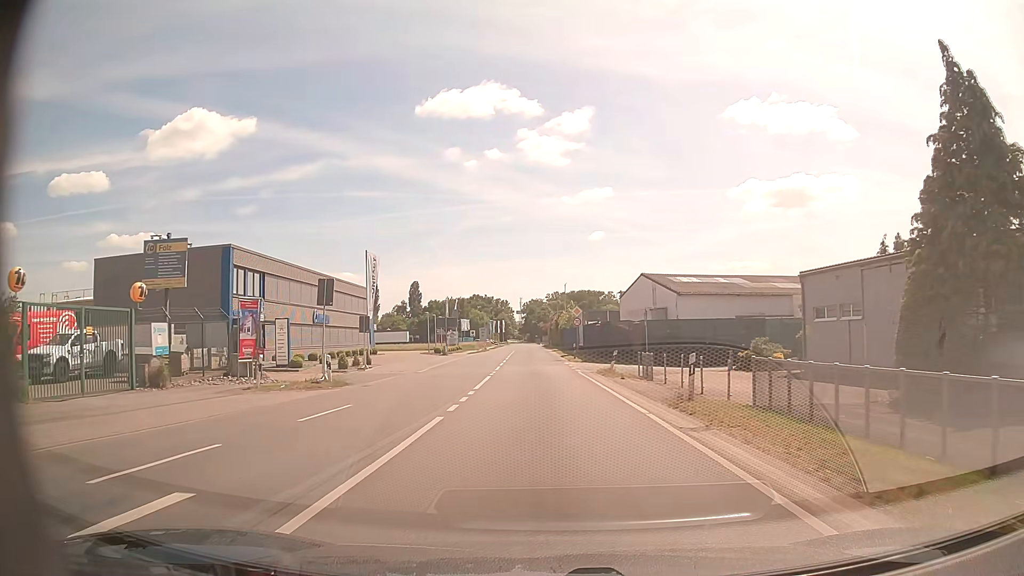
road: secondary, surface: asphalt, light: Day
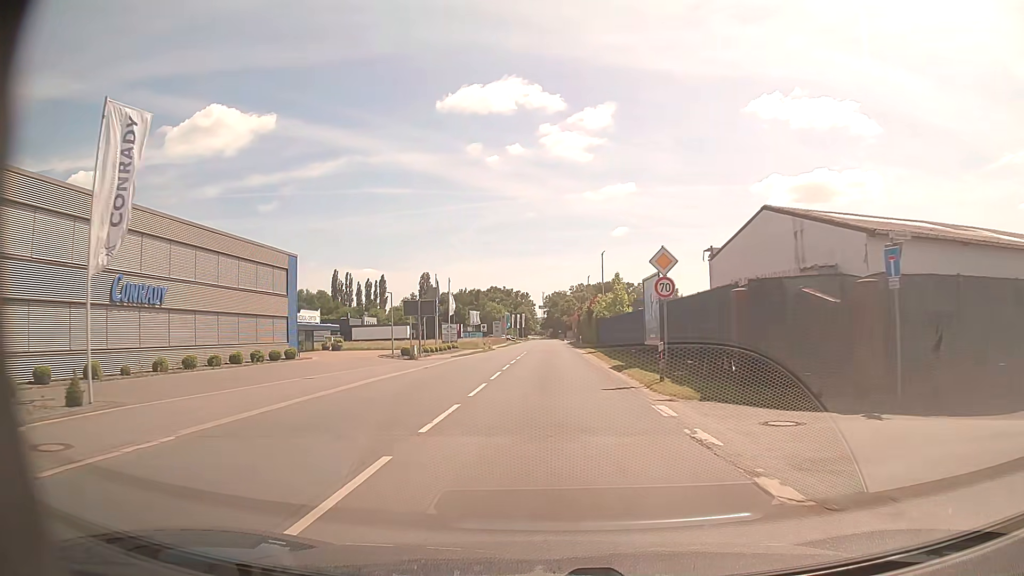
(-0.6, +29.1) m; -2°
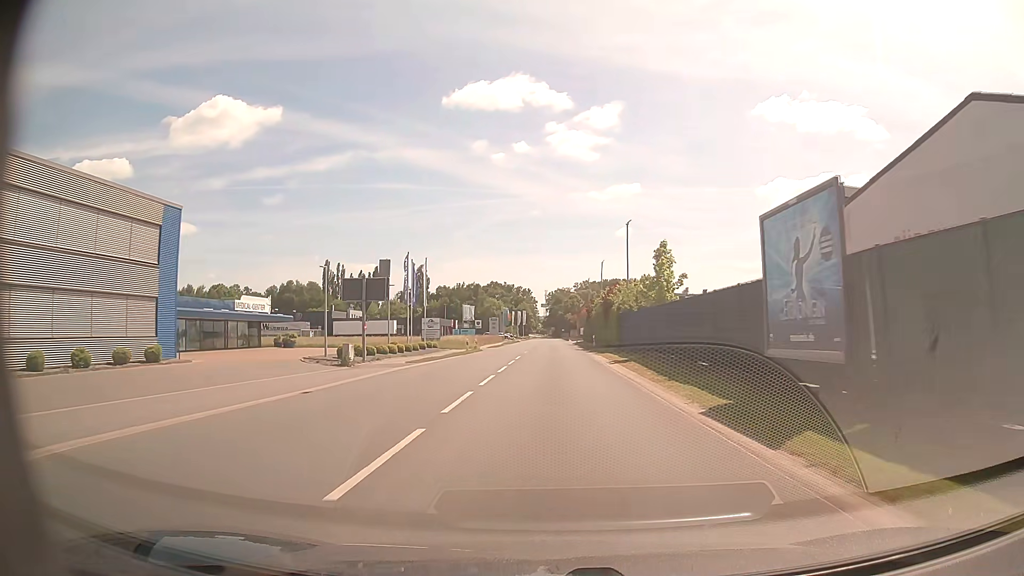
(0.0, +16.5) m; 0°
(0, +10) (0, +20) (0, +30) (0, +40) (0, +50) (0, +60) (+1, +70) (+1, +80) (+1, +90) (+1, +100) m
